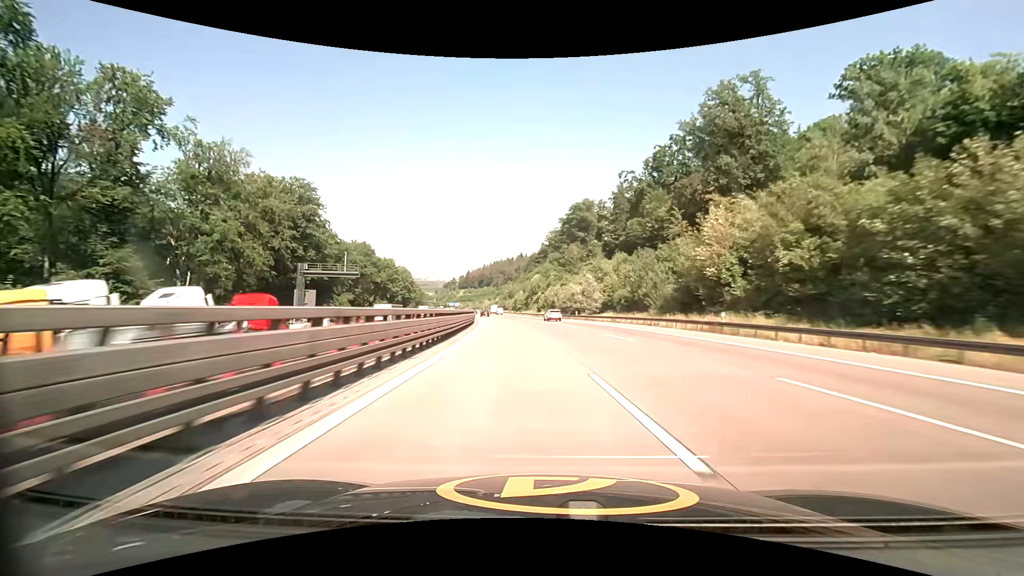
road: motorway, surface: asphalt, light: Day
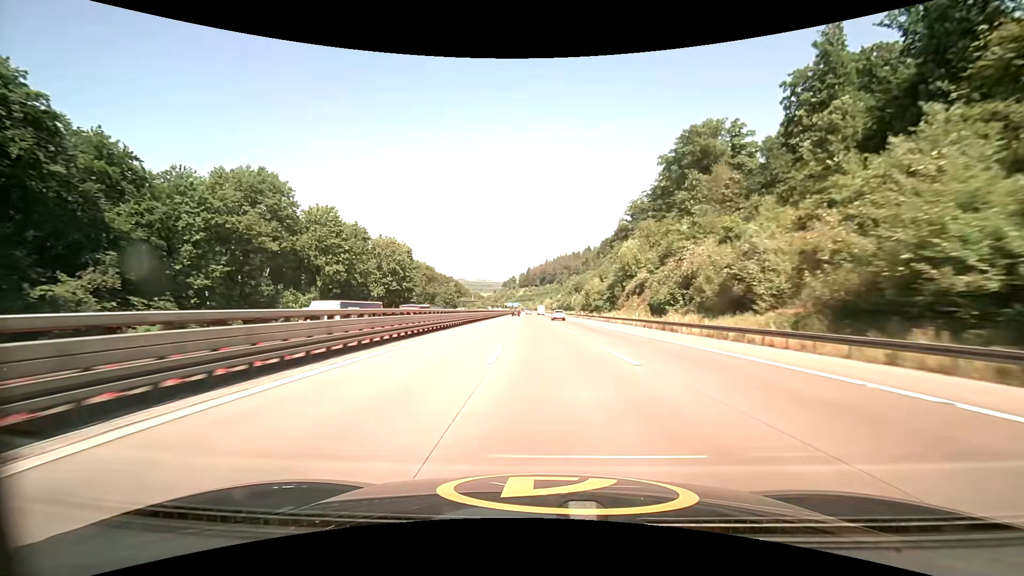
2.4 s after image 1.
(-5.2, +80.4) m; -7°
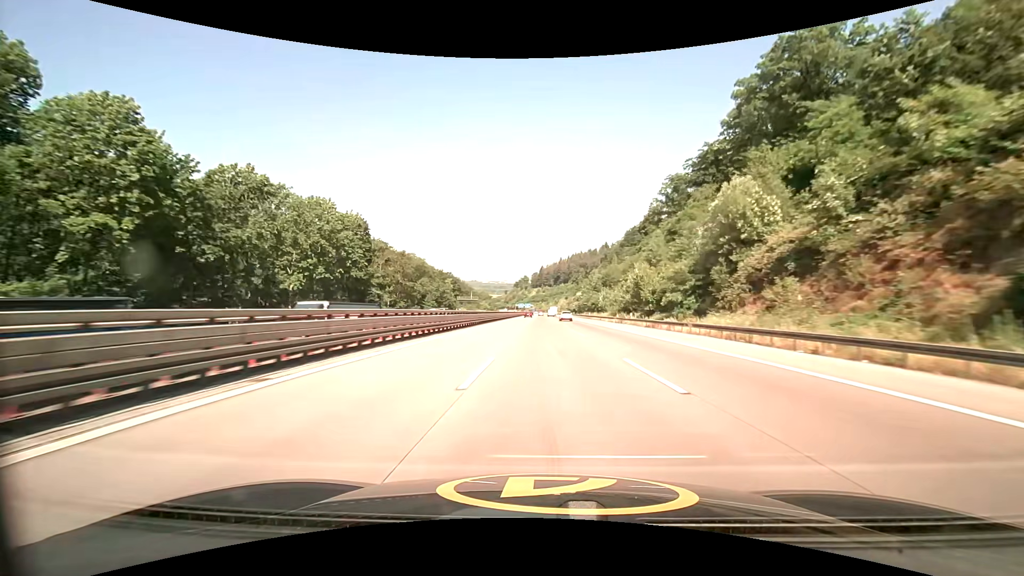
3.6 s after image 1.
(-0.9, +39.9) m; -2°
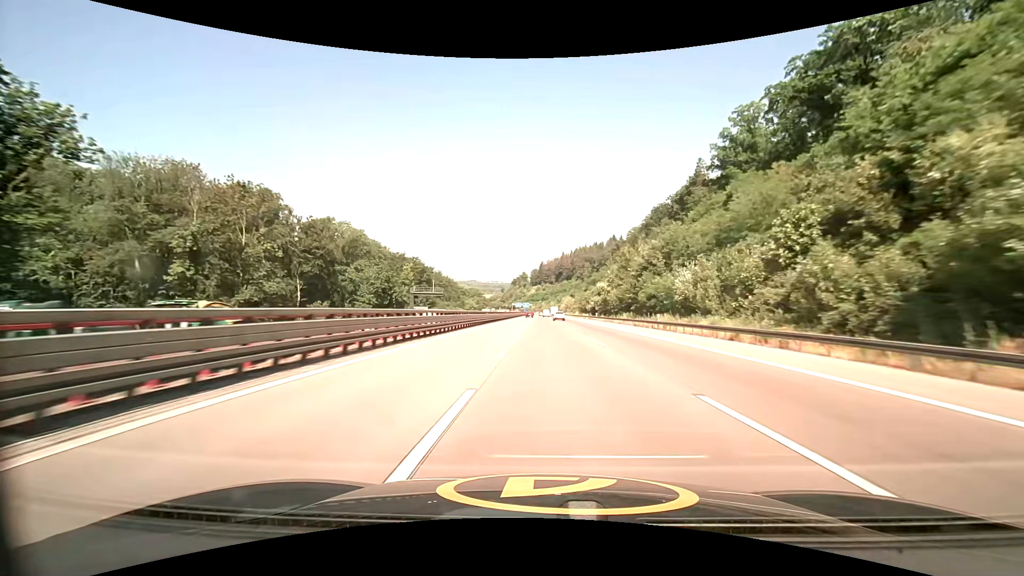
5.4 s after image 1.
(-0.2, +59.8) m; 0°
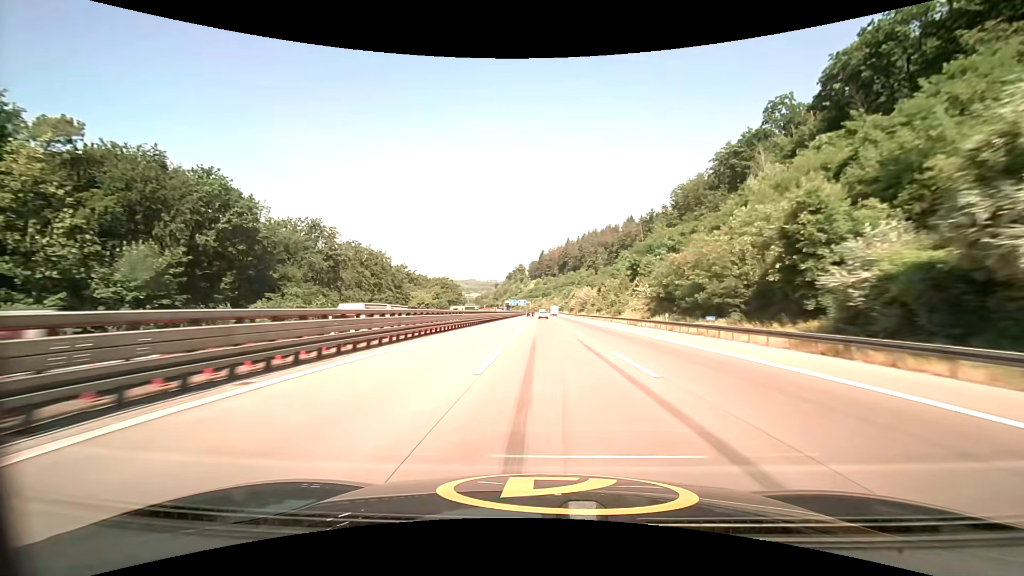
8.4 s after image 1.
(+0.3, +99.2) m; 0°
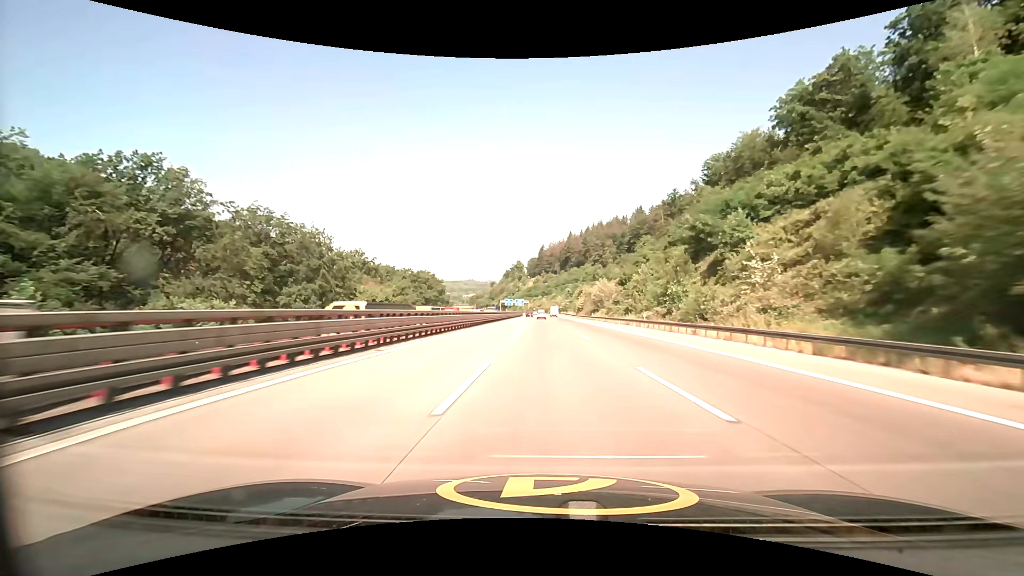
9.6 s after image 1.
(0.0, +39.7) m; 0°
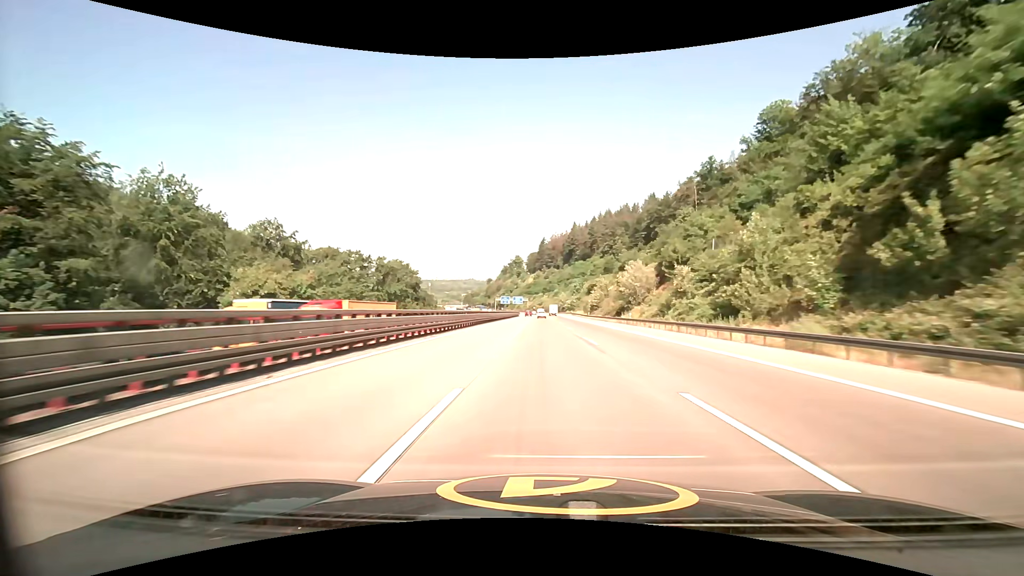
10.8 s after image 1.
(0.0, +39.9) m; 0°
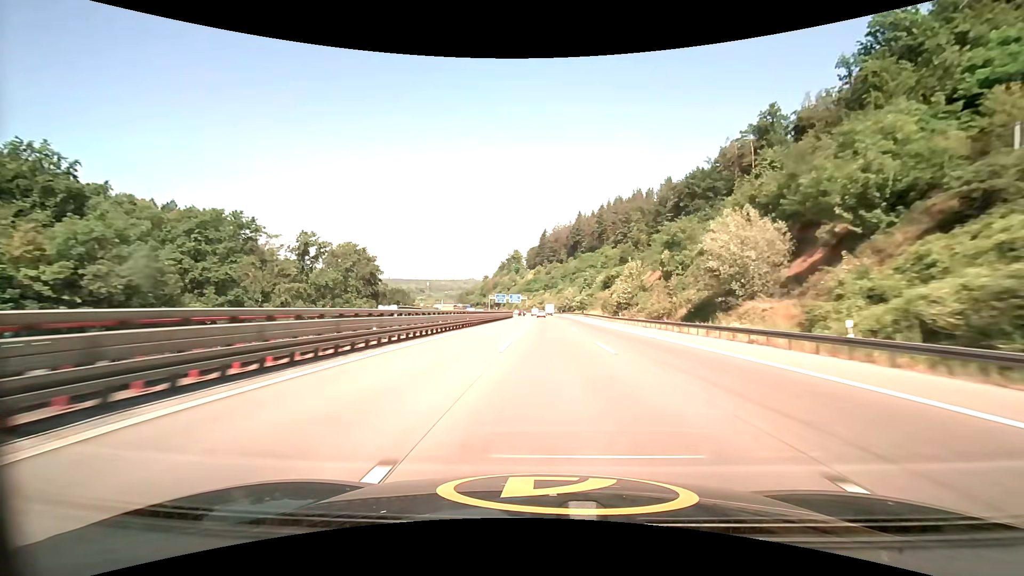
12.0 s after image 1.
(-0.1, +39.9) m; 0°
(0, +10) (0, +20) (0, +30) (0, +40) (0, +50) (0, +60) (0, +70) (0, +80) (0, +90) (0, +100) m
